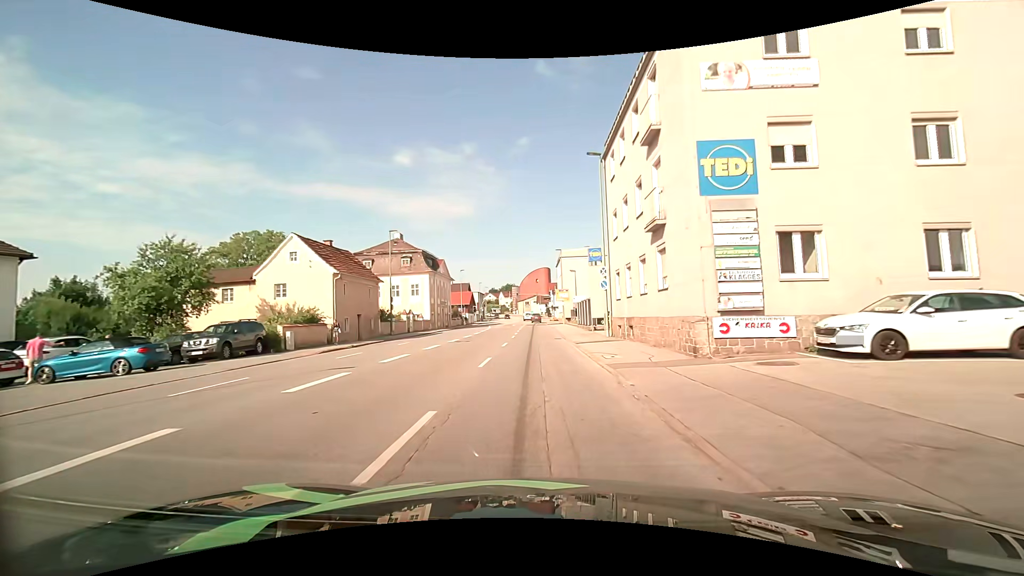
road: tertiary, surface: asphalt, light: Day
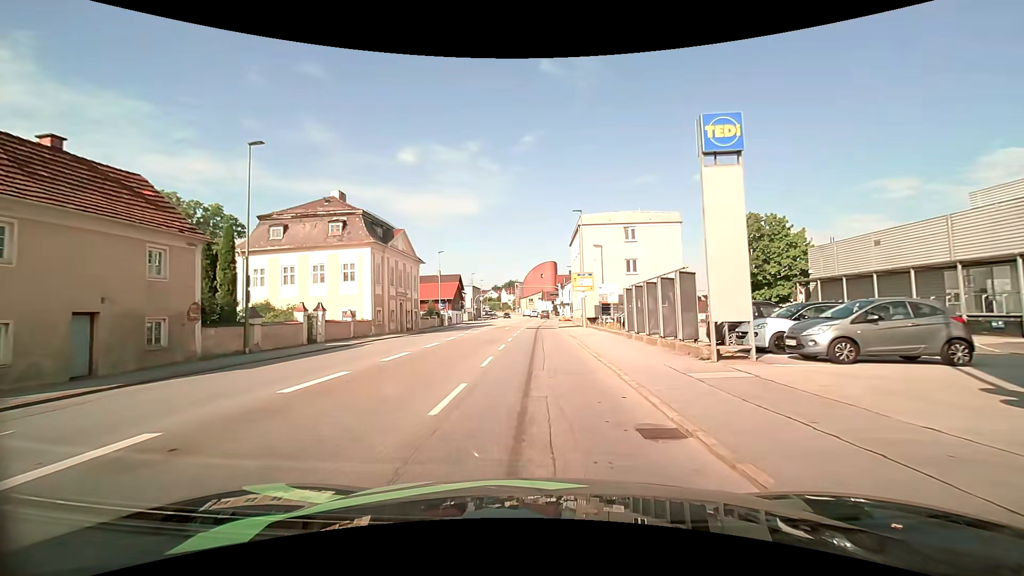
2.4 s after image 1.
(-0.1, +24.3) m; 0°
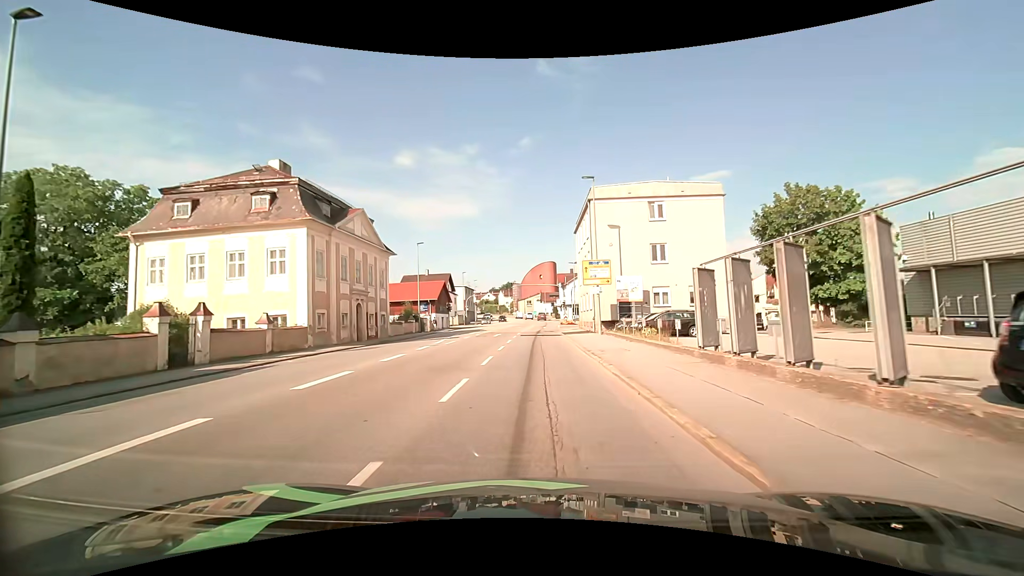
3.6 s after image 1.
(0.0, +11.1) m; 0°
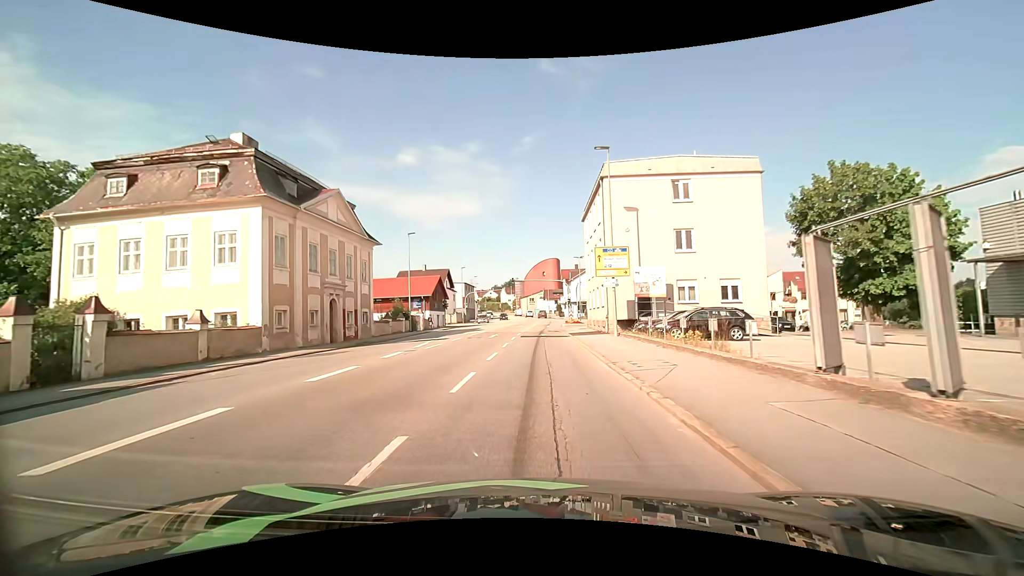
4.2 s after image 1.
(0.0, +5.3) m; 0°
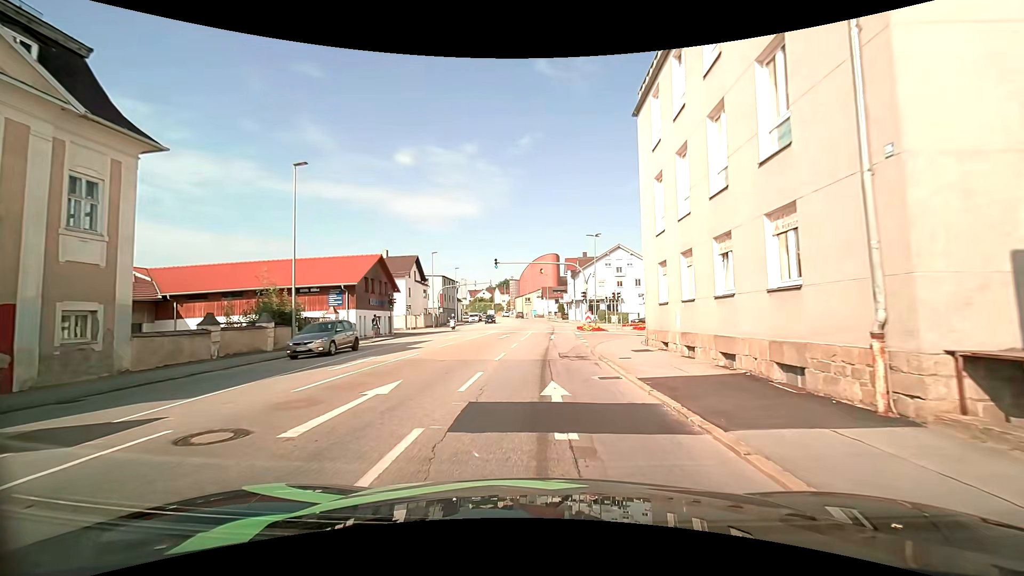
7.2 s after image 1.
(-0.2, +23.9) m; +1°
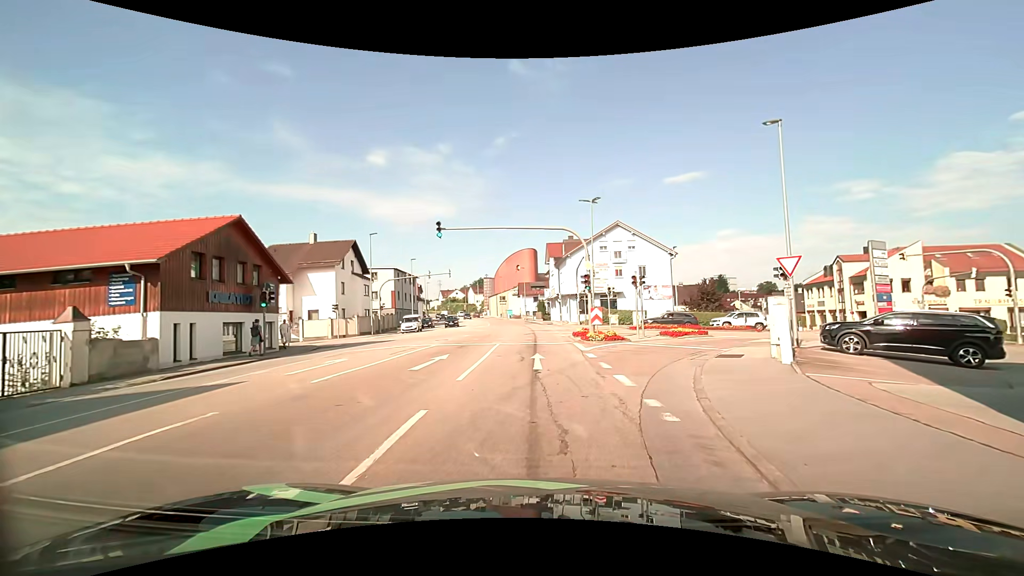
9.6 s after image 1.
(0.0, +17.0) m; +1°
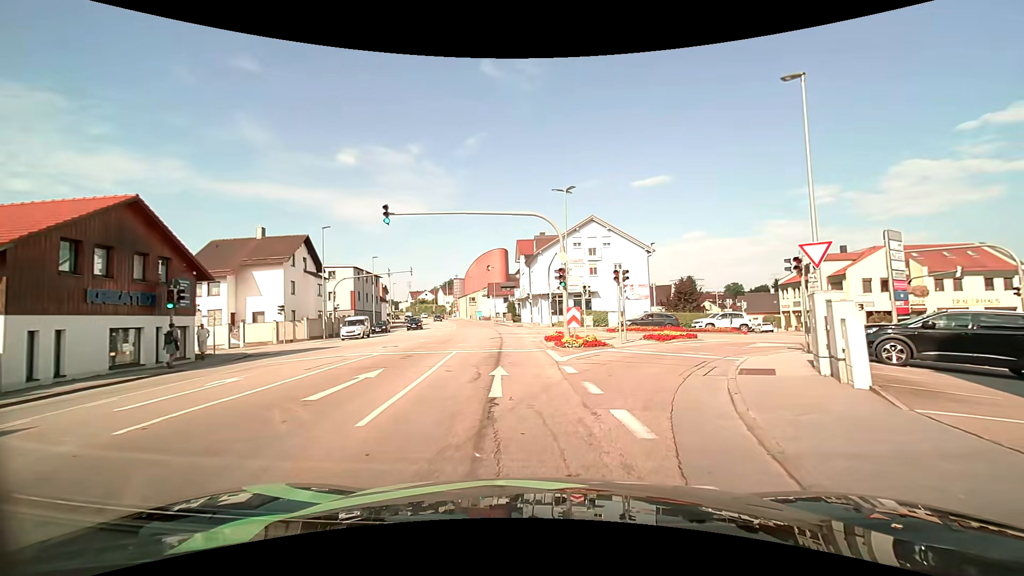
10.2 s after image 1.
(+0.1, +4.0) m; +3°
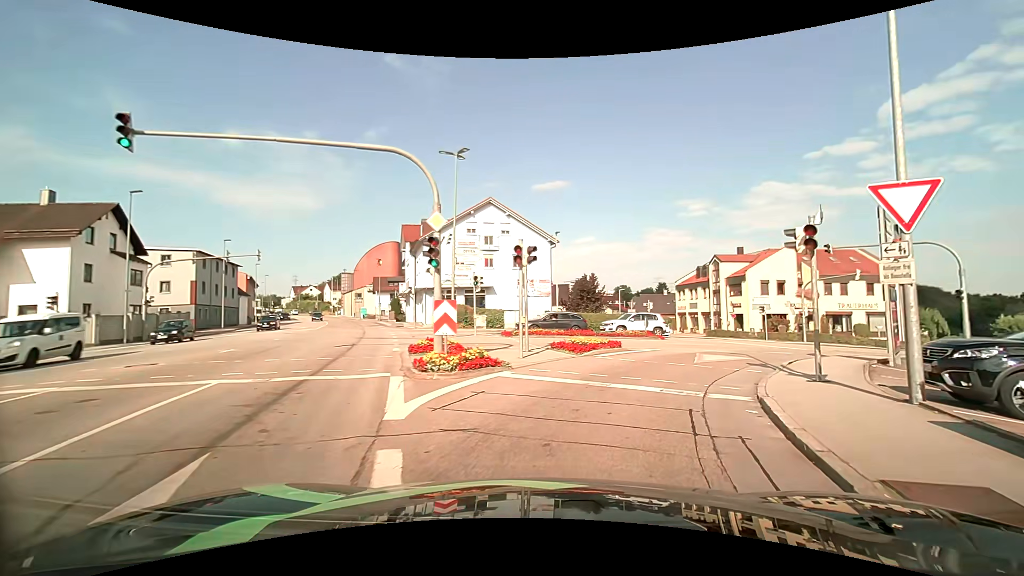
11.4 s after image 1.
(+0.9, +8.0) m; +14°
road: tertiary_link
(+1, +10) (+6, +19) (+12, +26) (+21, +32) (+30, +36) (+39, +39) (+49, +42) (+58, +45) (+68, +47) (+78, +48) m
